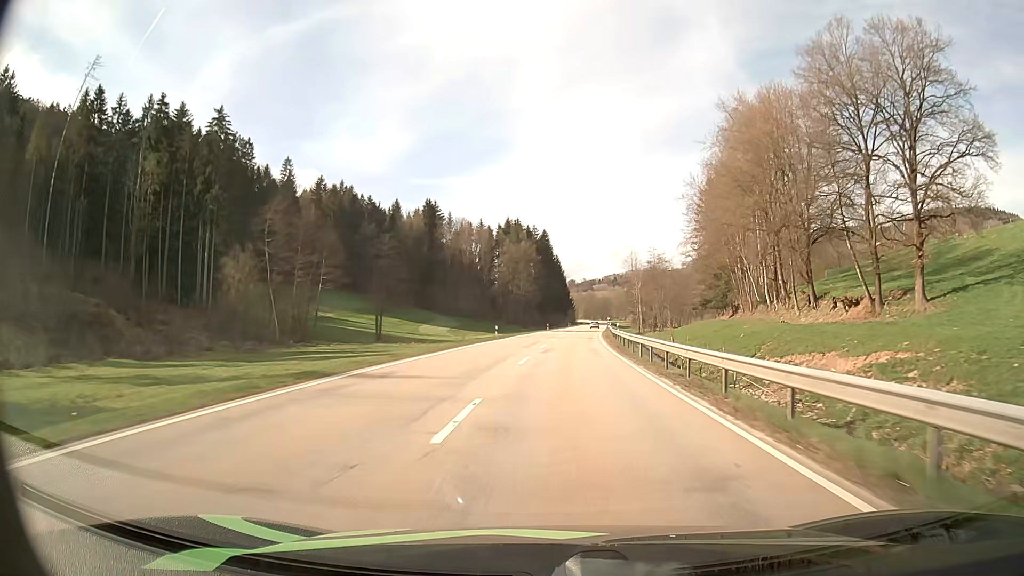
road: secondary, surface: asphalt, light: Day
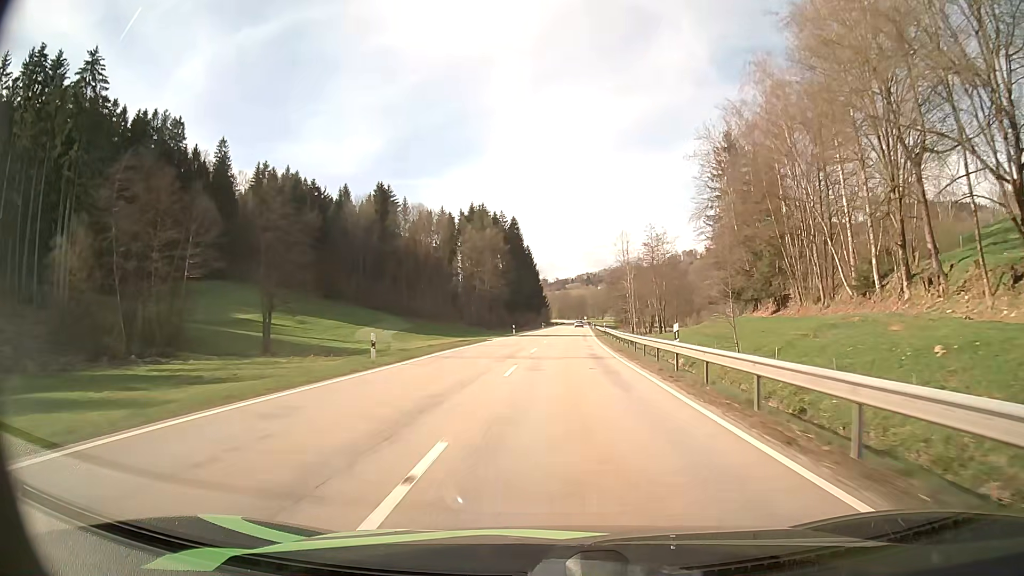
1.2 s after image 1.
(+0.8, +30.5) m; +3°
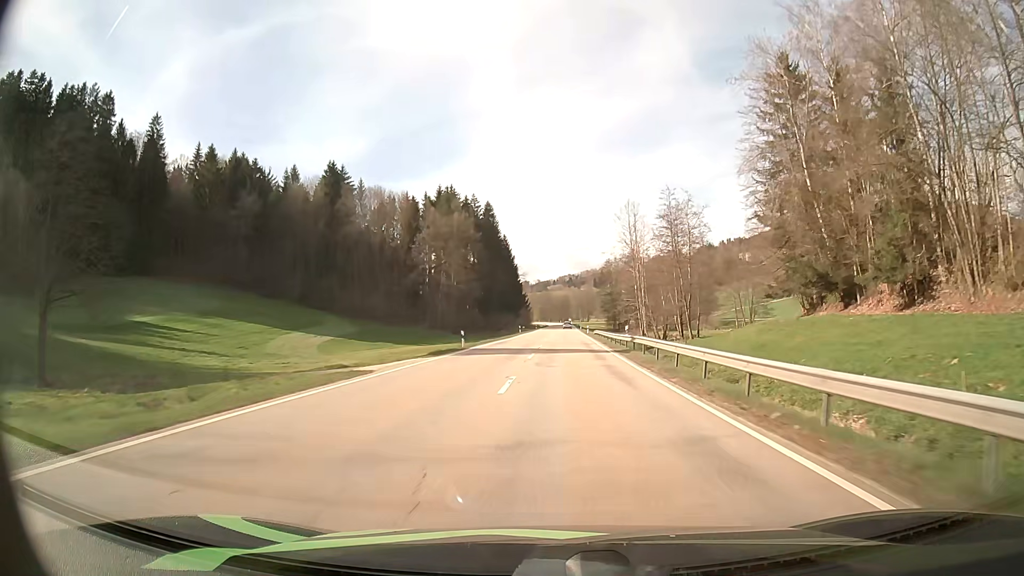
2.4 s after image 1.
(+0.4, +30.6) m; +2°
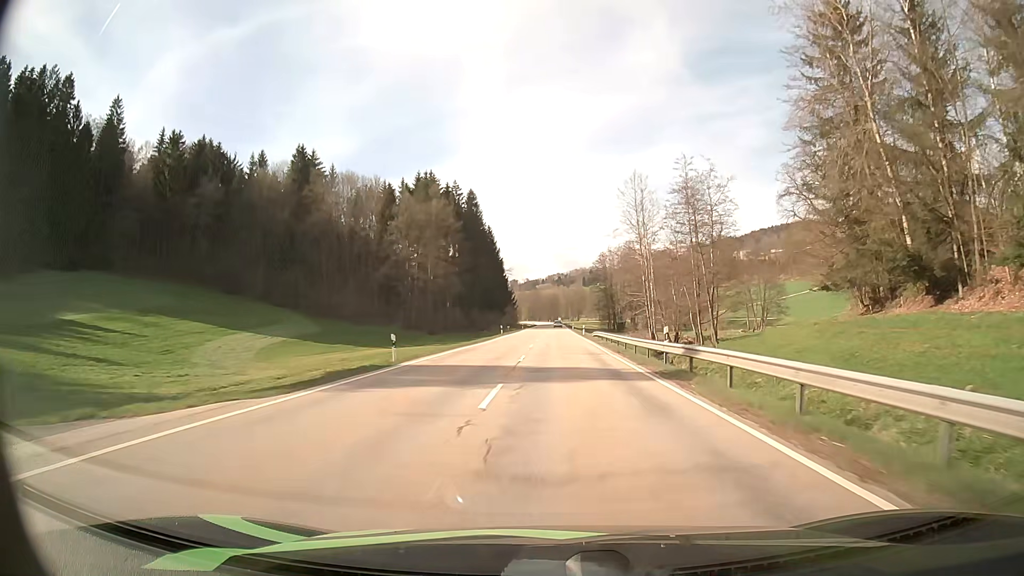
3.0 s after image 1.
(+0.1, +15.3) m; +1°
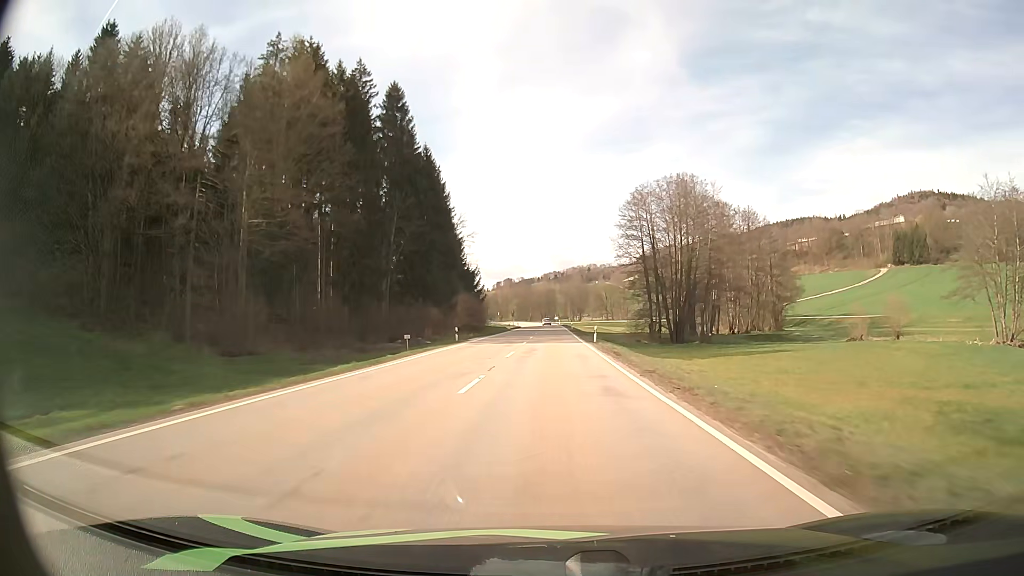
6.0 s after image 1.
(+1.2, +76.4) m; 0°
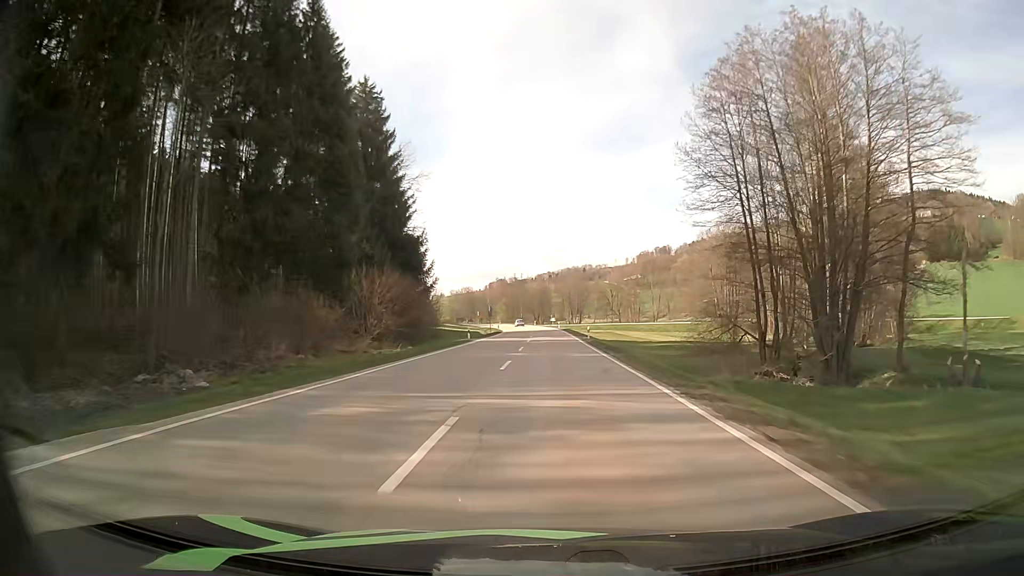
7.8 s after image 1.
(-0.2, +45.5) m; 0°
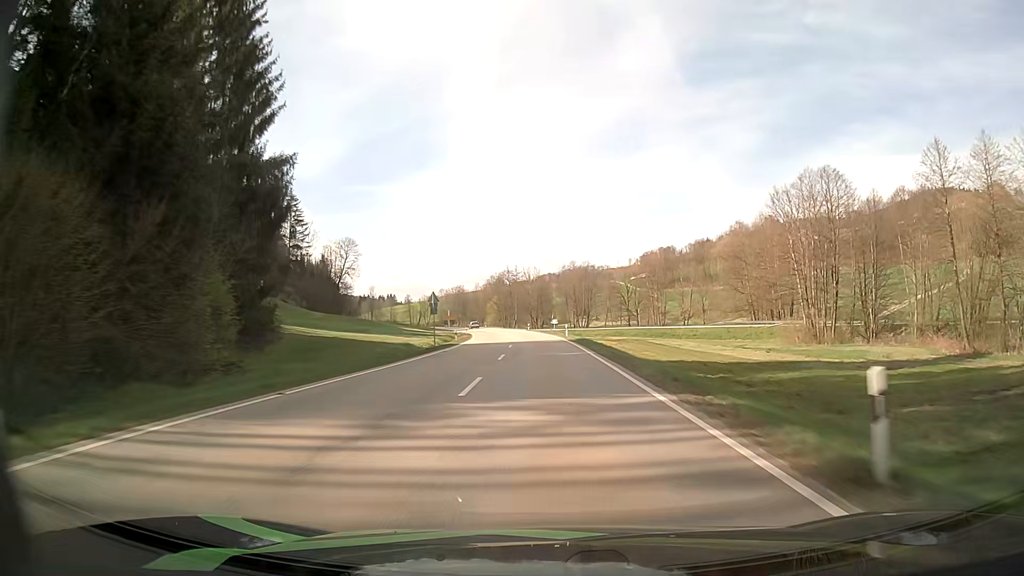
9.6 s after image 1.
(+0.2, +44.8) m; 0°
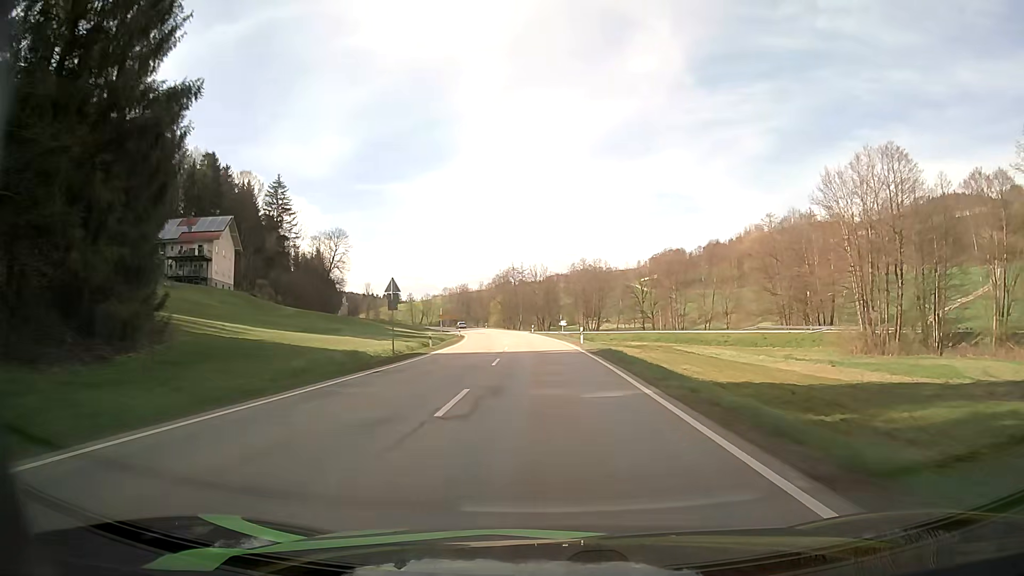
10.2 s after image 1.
(-0.1, +14.7) m; -1°
(0, +10) (0, +20) (0, +30) (-1, +40) (-2, +50) (-2, +60) (-3, +70) (-5, +80) (-6, +90) (-8, +100) m
